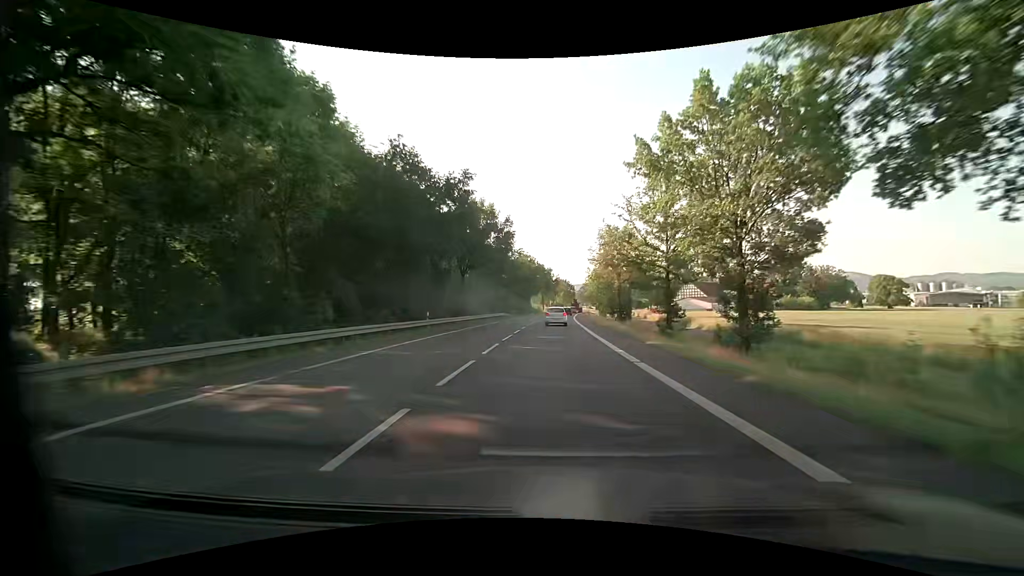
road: primary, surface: asphalt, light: Day
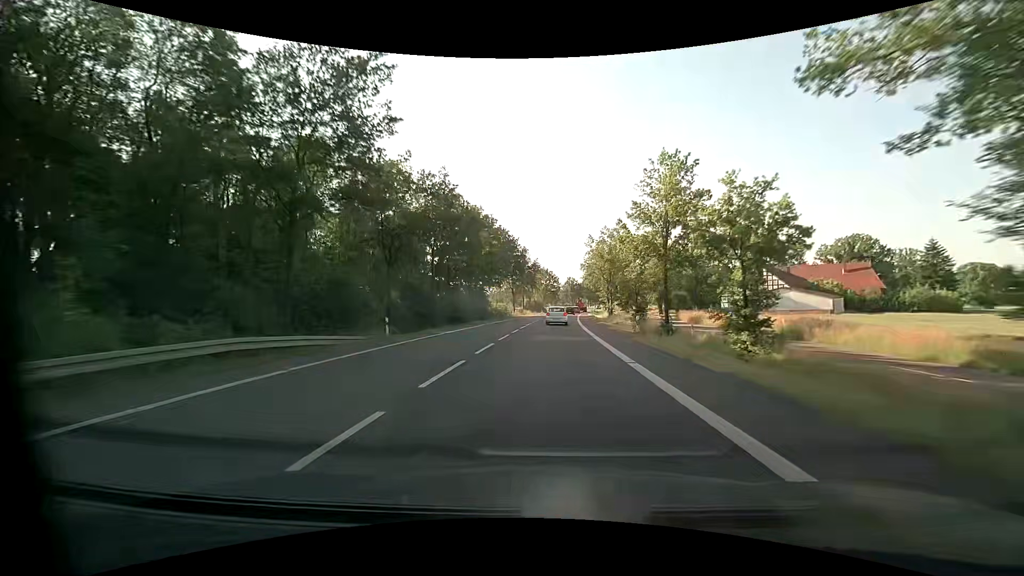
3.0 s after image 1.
(+1.4, +60.3) m; +2°
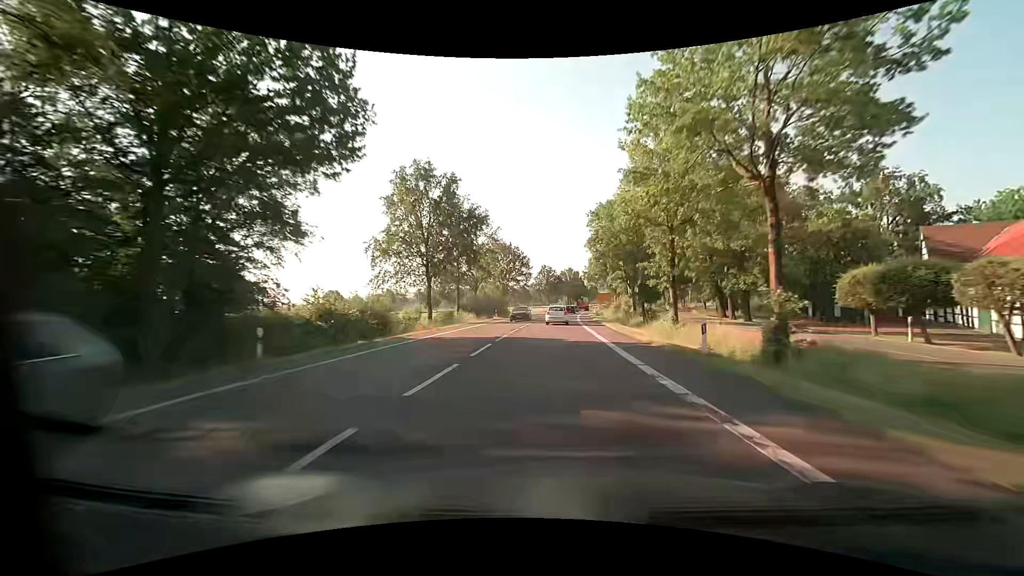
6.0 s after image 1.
(+1.8, +60.7) m; +3°
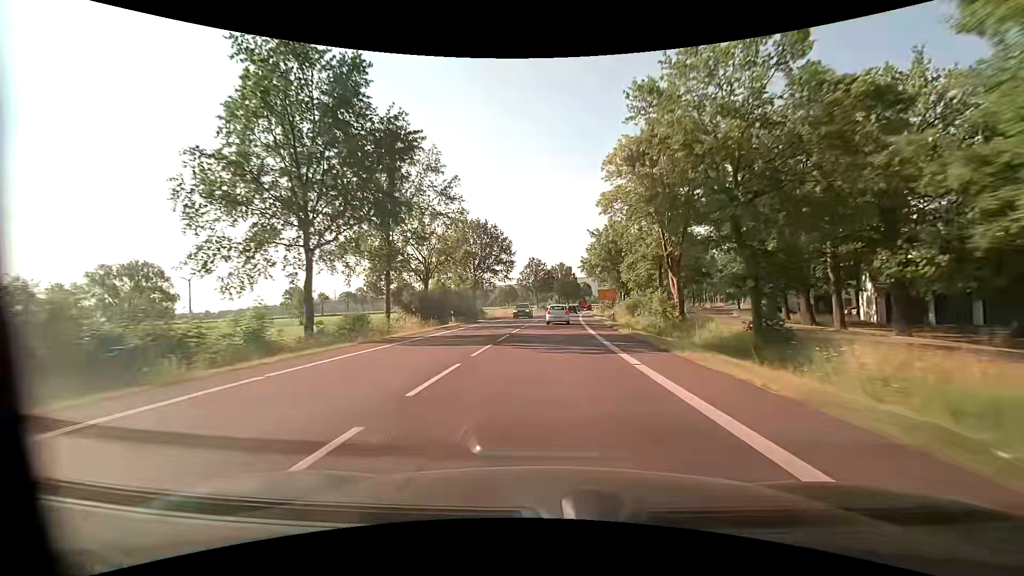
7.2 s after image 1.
(+0.2, +23.8) m; +1°
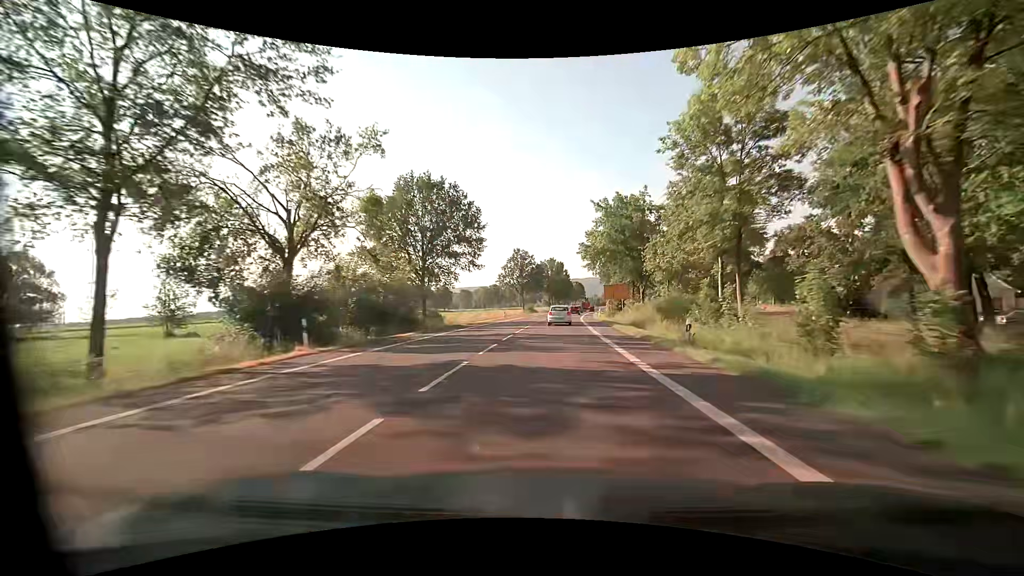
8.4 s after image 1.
(+0.3, +23.5) m; +1°
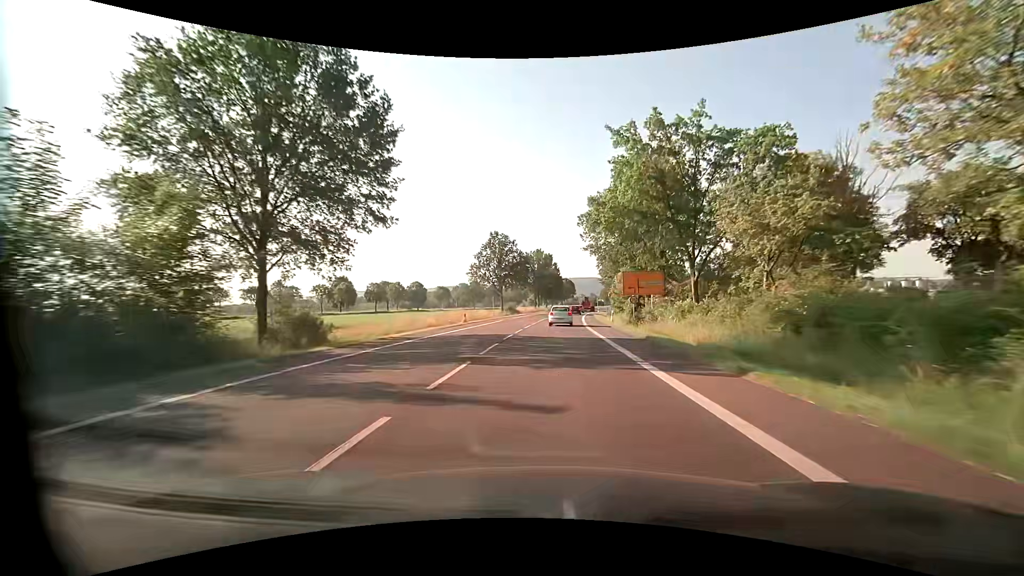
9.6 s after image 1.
(+0.3, +23.2) m; +2°
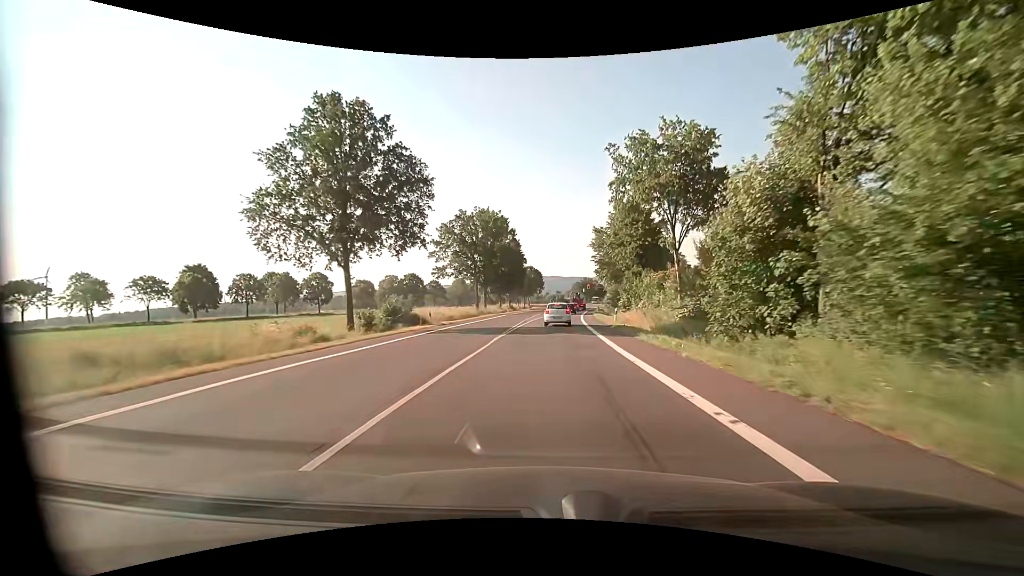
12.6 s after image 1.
(+1.9, +55.8) m; +4°
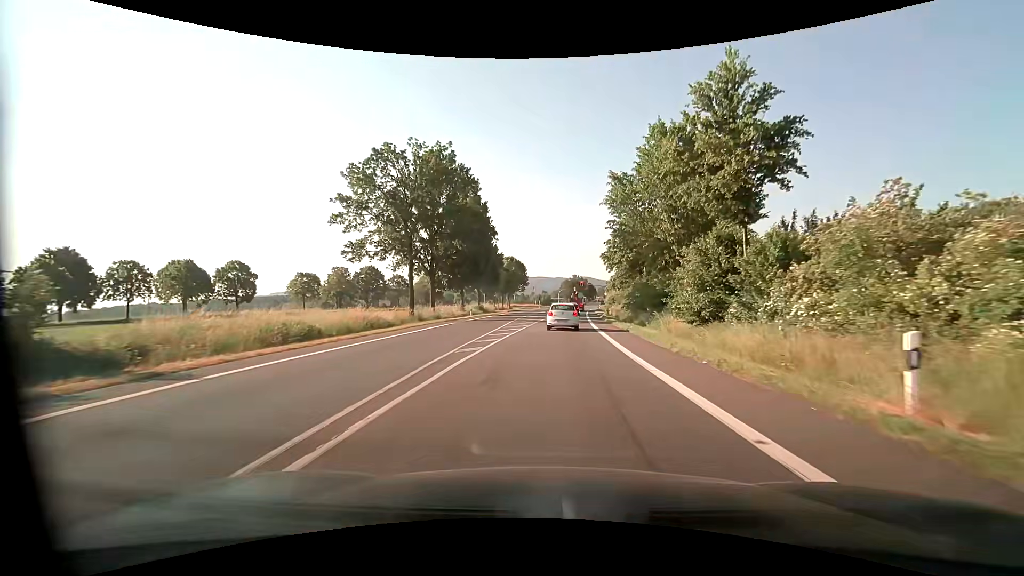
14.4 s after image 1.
(+0.5, +29.0) m; +2°
(0, +10) (0, +20) (+1, +30) (+1, +40) (+2, +50) (+2, +60) (+3, +70) (+4, +80) (+5, +90) (+6, +100) m
